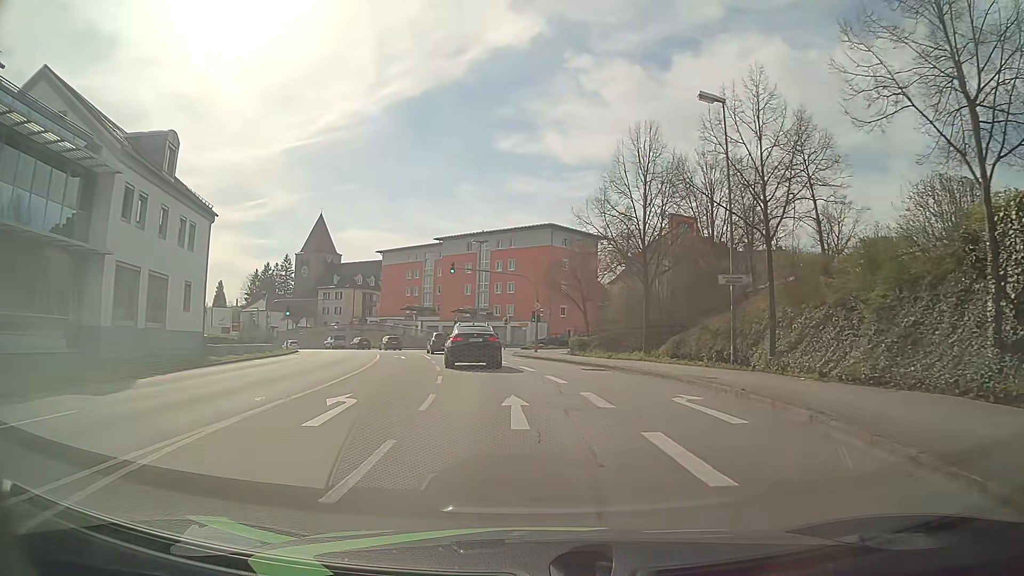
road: tertiary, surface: asphalt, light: Day
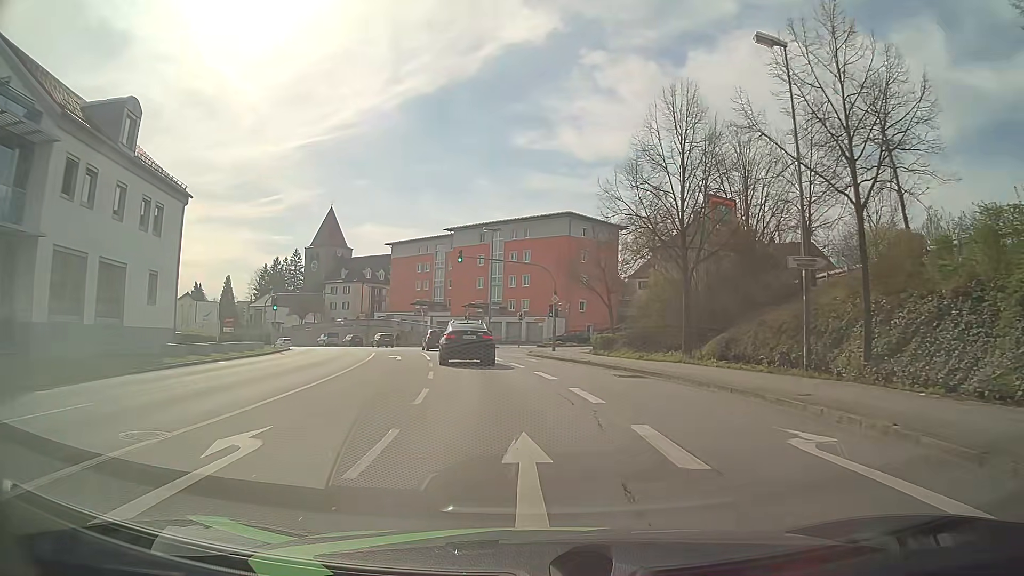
(-0.1, +5.4) m; -1°
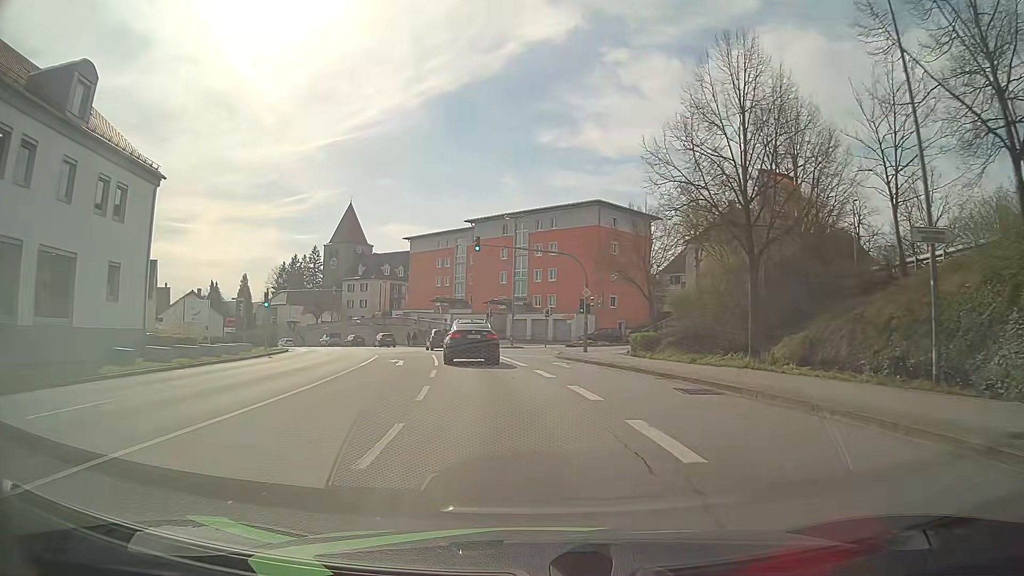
(-0.1, +5.6) m; -3°
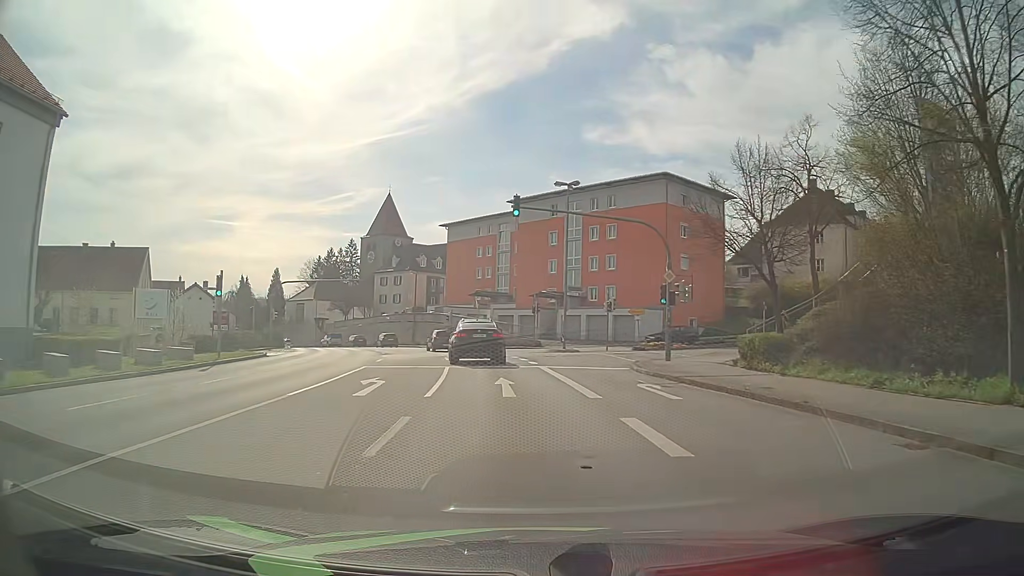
(-0.4, +11.6) m; -4°
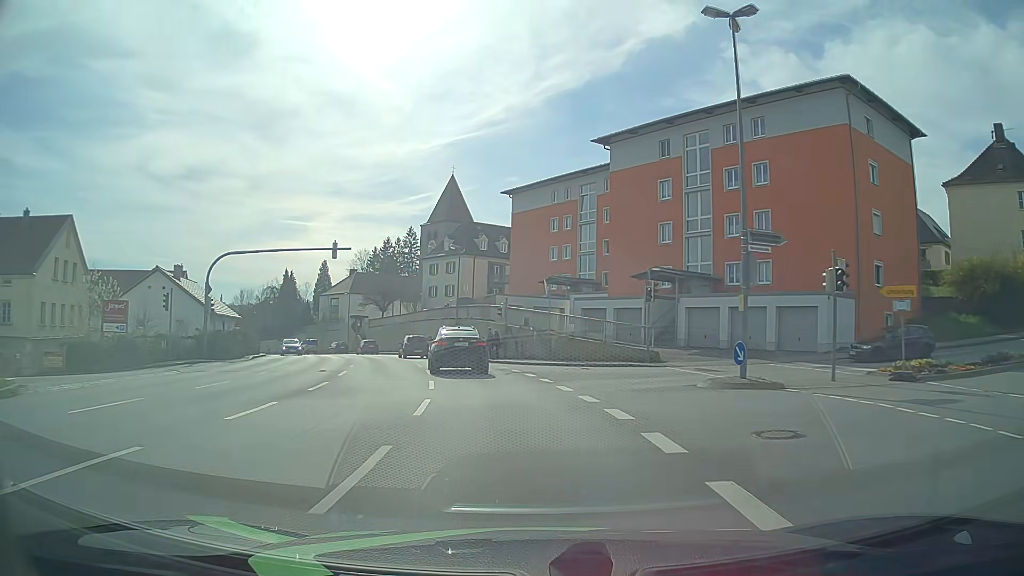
(-1.4, +23.5) m; -7°
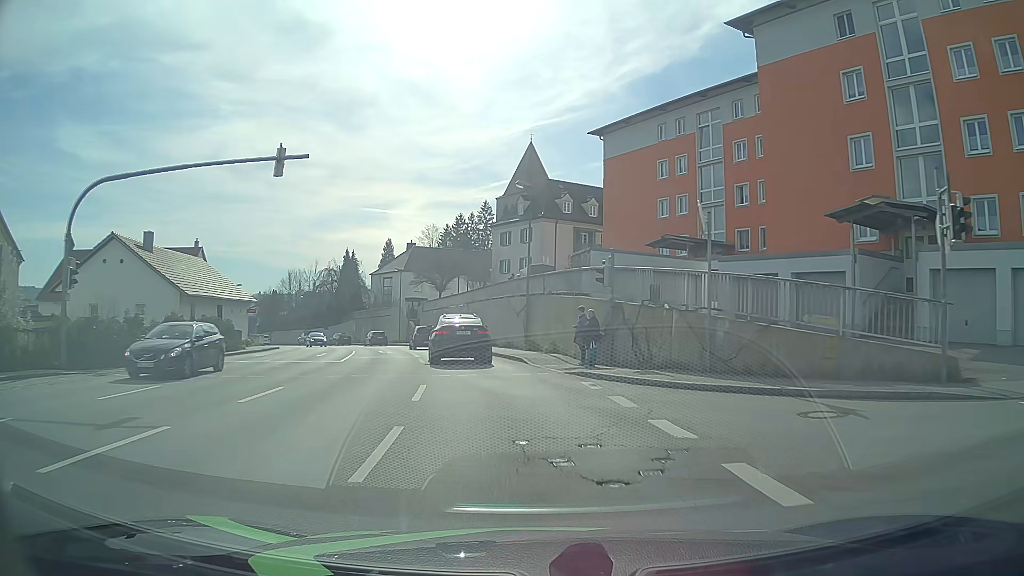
(-1.1, +17.5) m; -7°
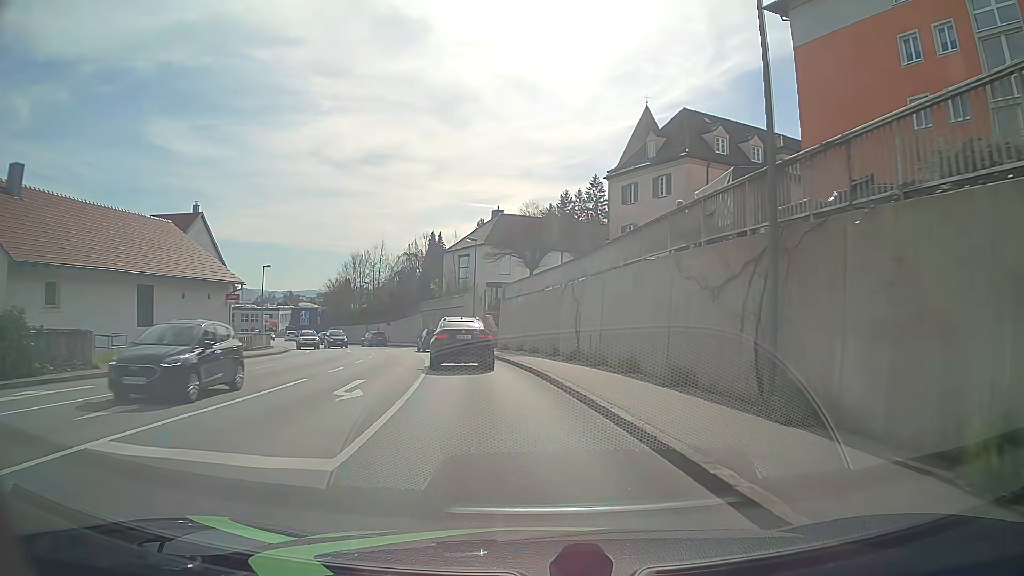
(-1.8, +22.7) m; -9°
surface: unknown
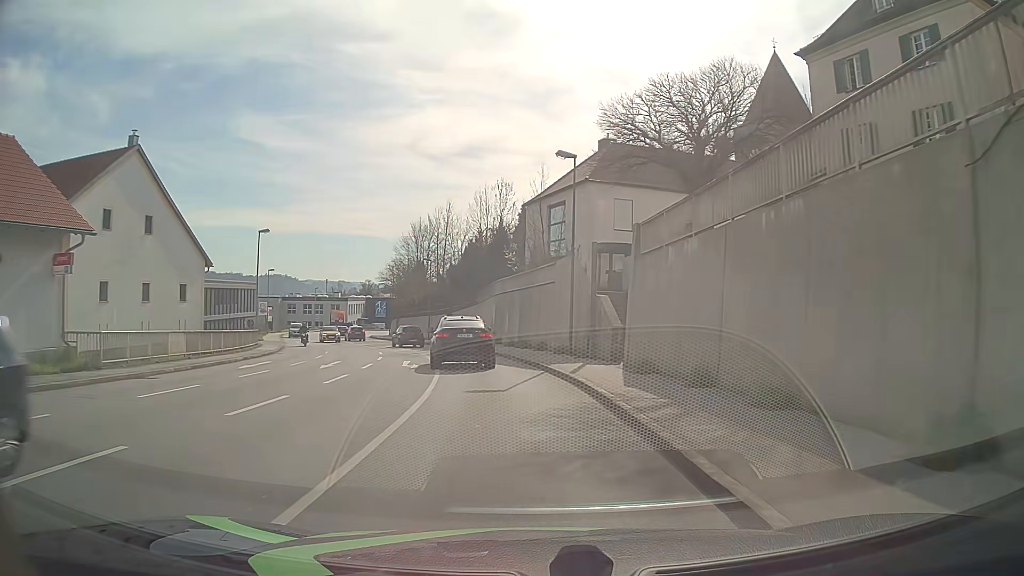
(-1.7, +23.0) m; -8°
(0, +10) (-1, +20) (-3, +30) (-5, +39) (-9, +49) (-12, +58) (-16, +68) (-19, +77) (-22, +87) (-25, +96) m
